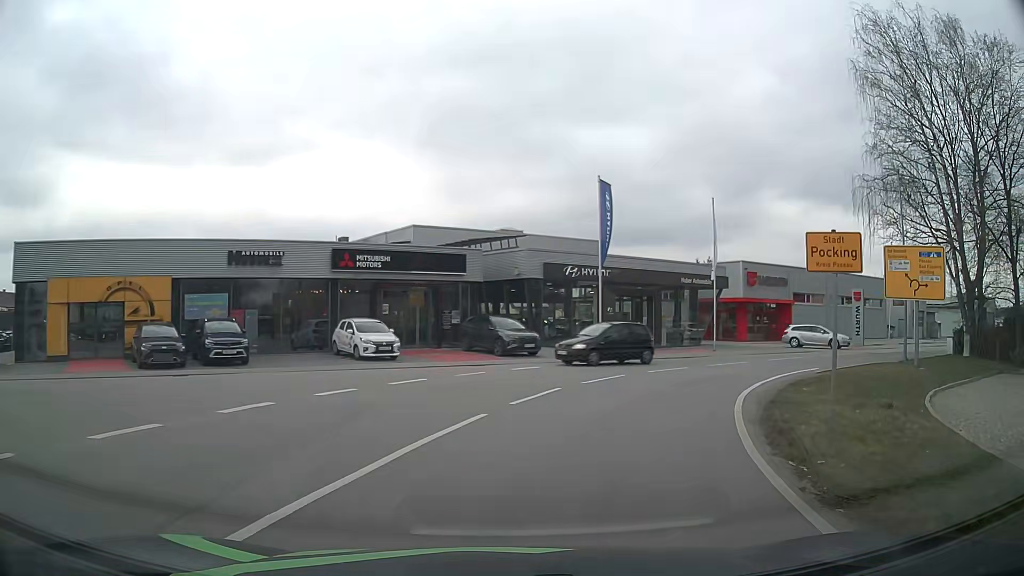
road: primary_link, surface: asphalt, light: Day
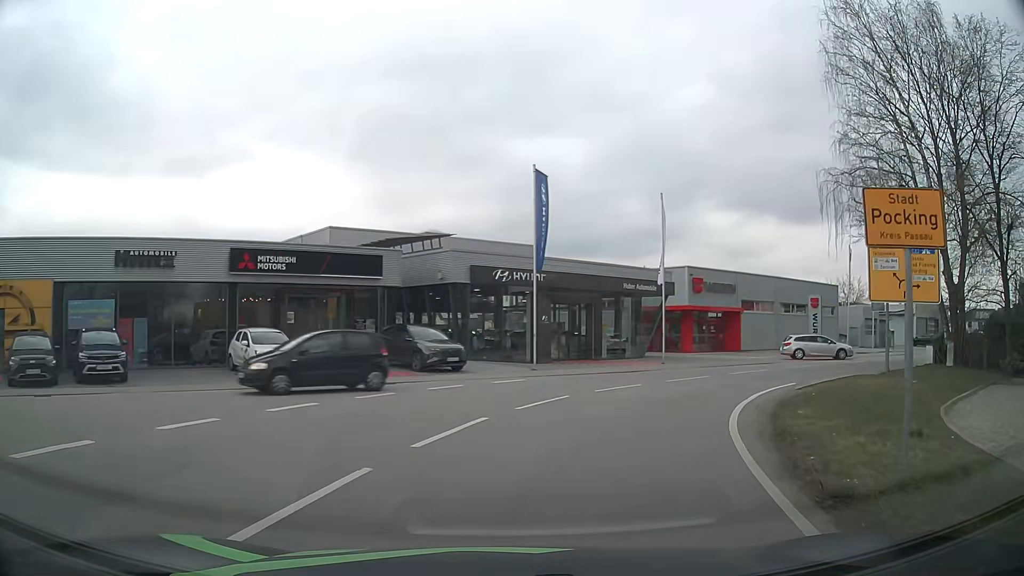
(+0.2, +3.9) m; +5°
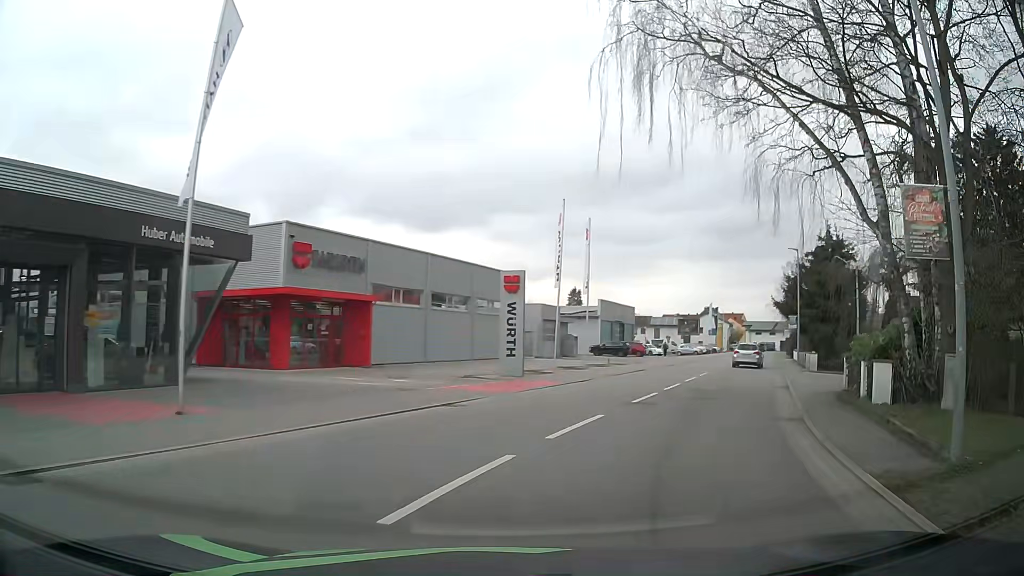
(+5.5, +19.5) m; +32°
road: secondary
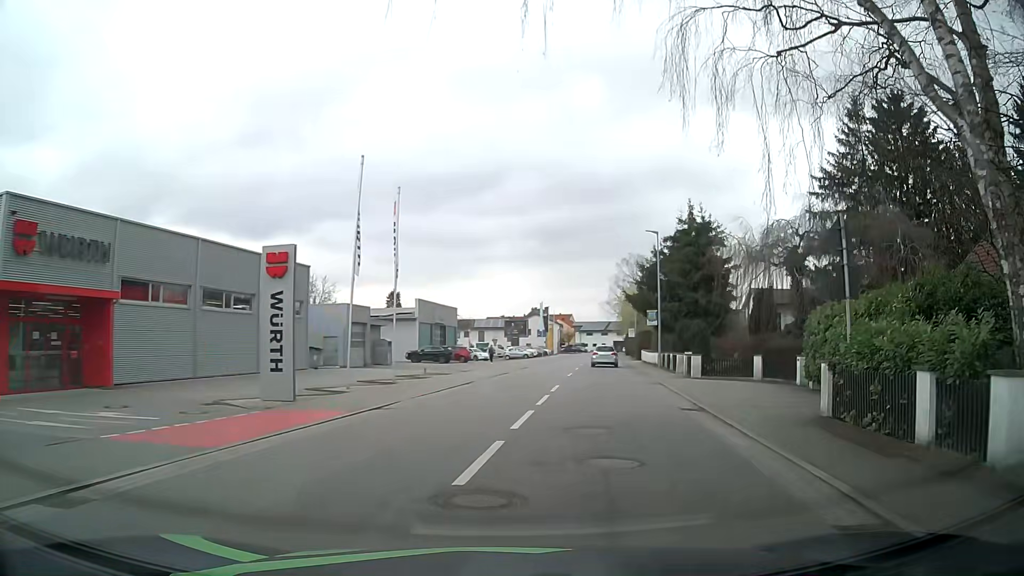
(+1.3, +8.4) m; +17°
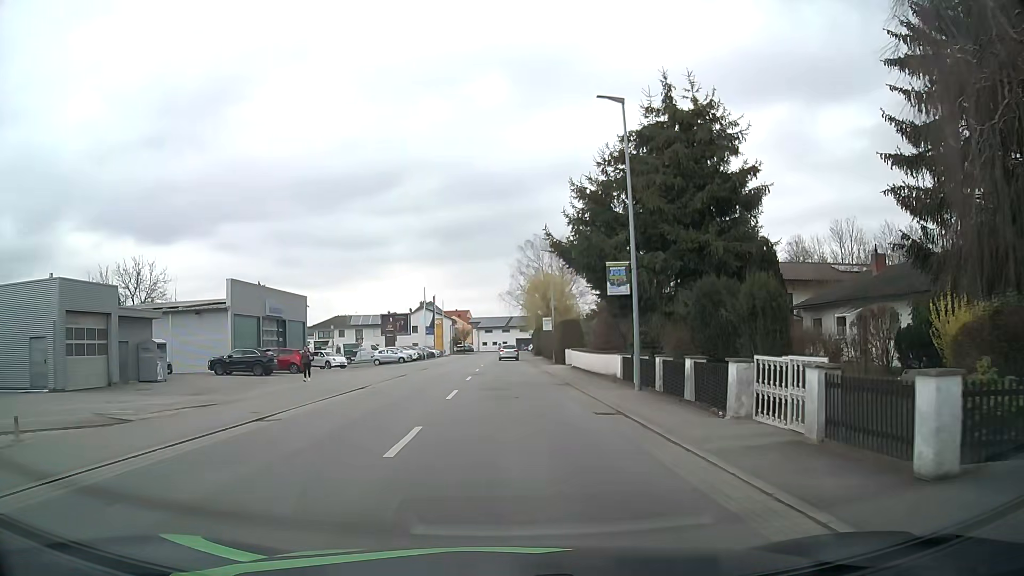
(+2.7, +22.6) m; +9°
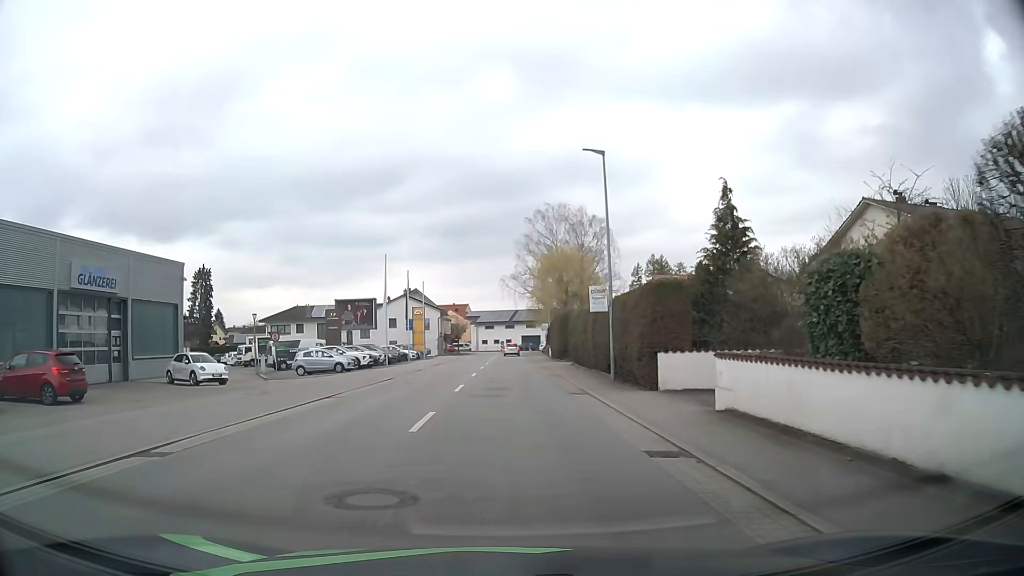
(-0.2, +25.8) m; -1°
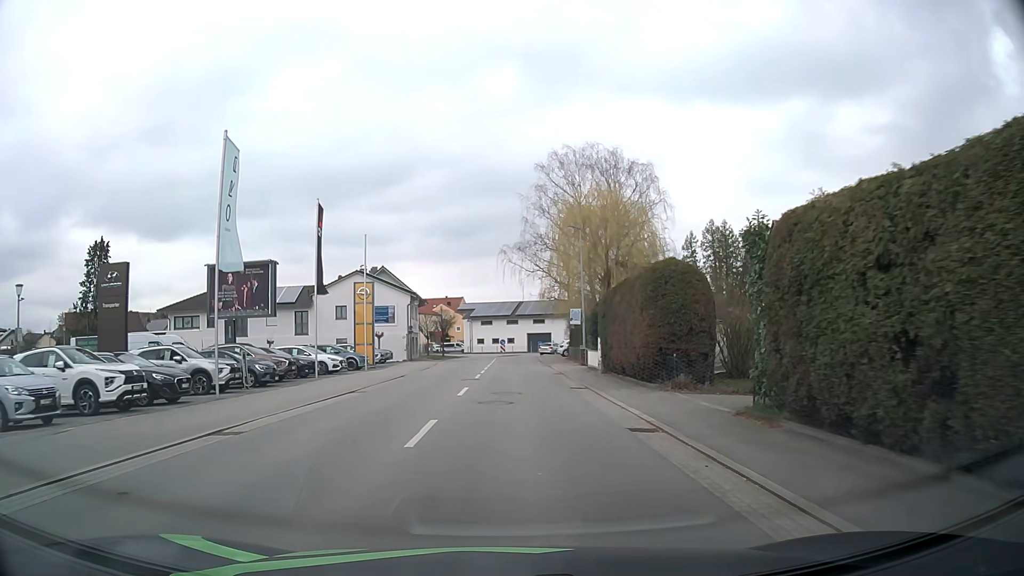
(0.0, +28.9) m; 0°
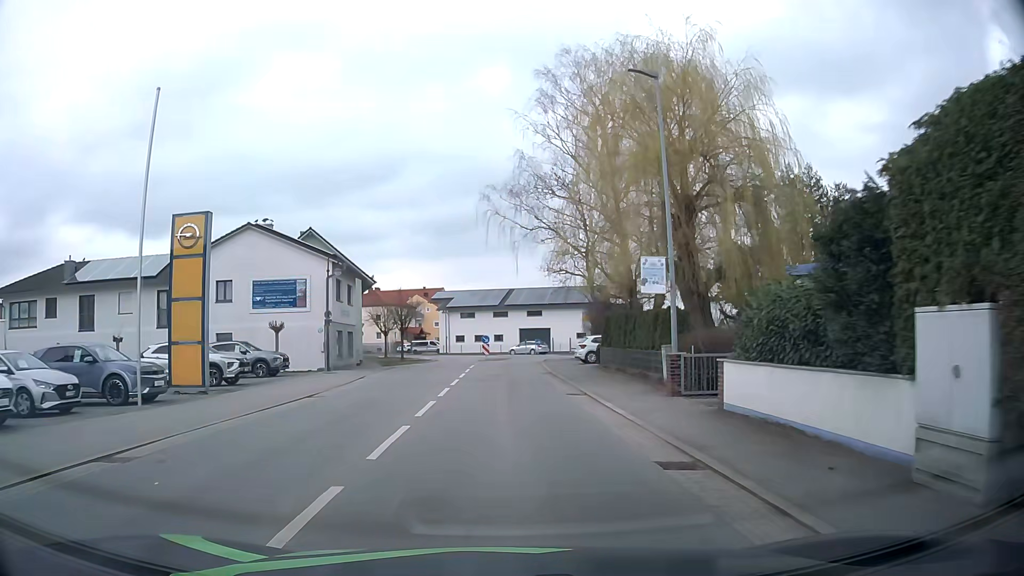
(+0.3, +23.7) m; +1°
(0, +10) (0, +20) (0, +30) (0, +40) (+1, +50) (+6, +59) (+14, +64) (+24, +64) (+34, +62) (+44, +60) m
